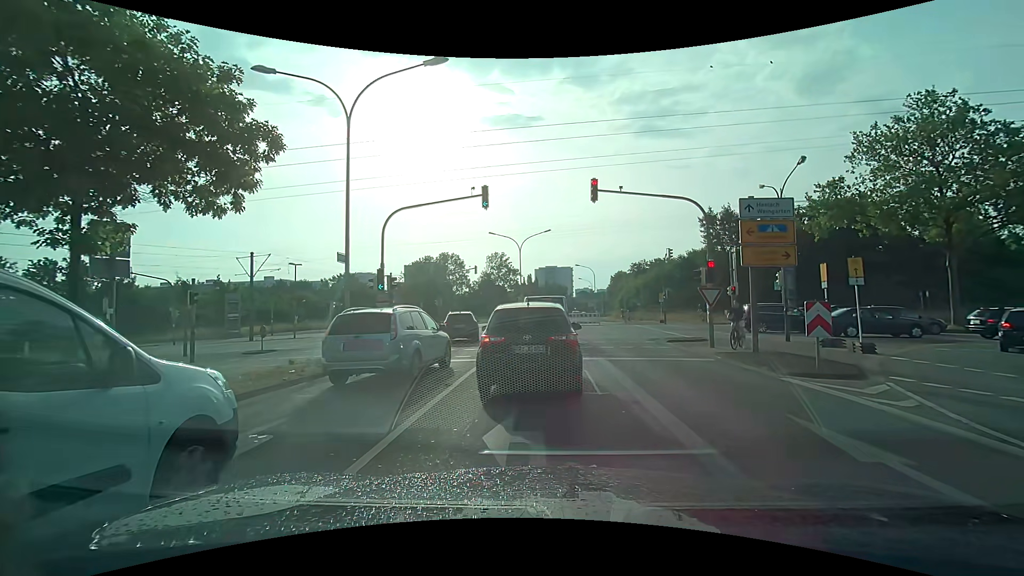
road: secondary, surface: asphalt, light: Day
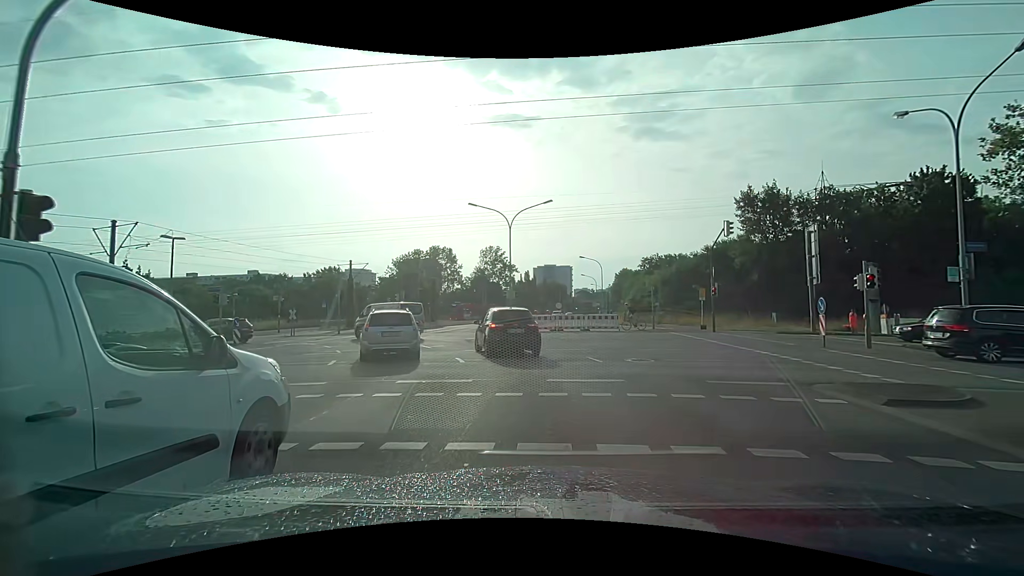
(0.0, +14.1) m; 0°
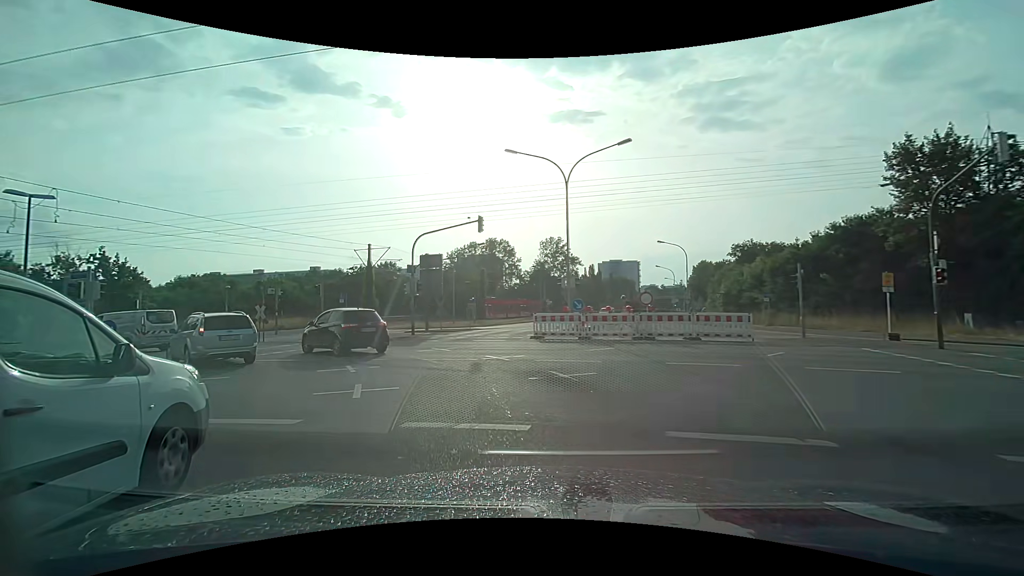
(-0.3, +12.5) m; -7°
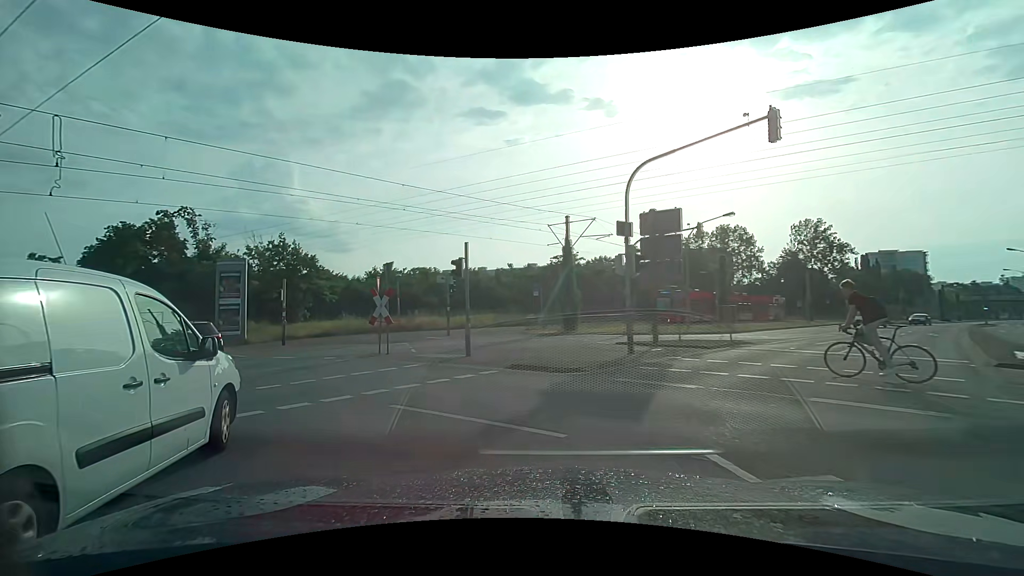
(-2.0, +13.1) m; -21°
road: primary
(-2, +10) (-9, +17) (-18, +22) (-27, +27) (-35, +32) (-44, +37) (-52, +42) (-61, +47) (-70, +52) (-79, +57) m
